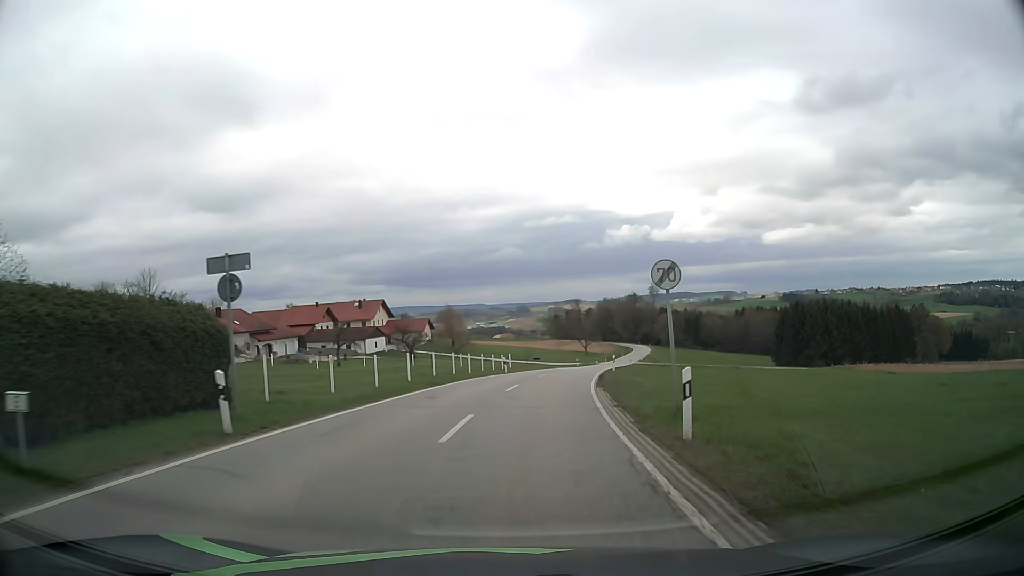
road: secondary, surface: asphalt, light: Day
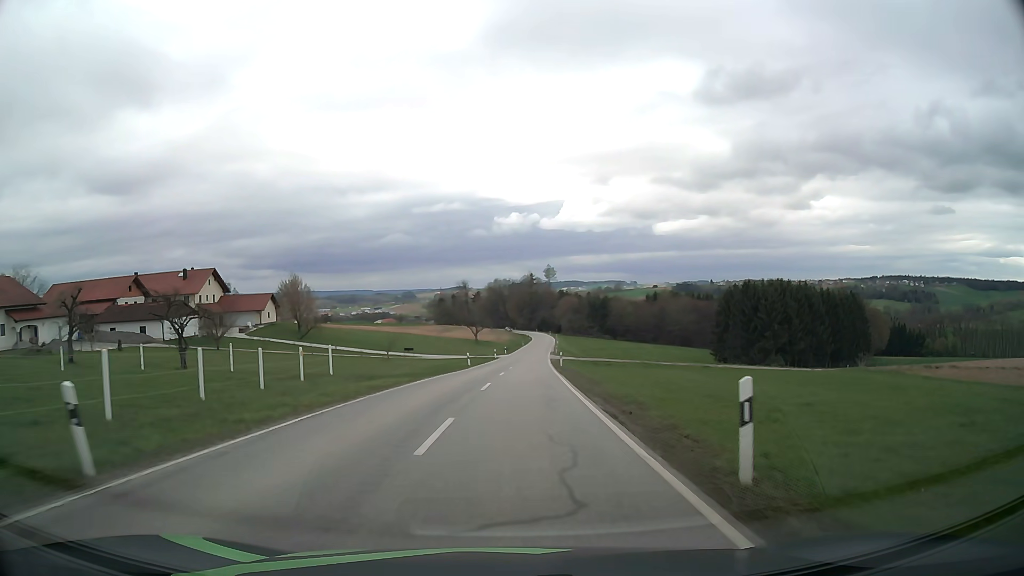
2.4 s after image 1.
(+3.3, +36.7) m; +10°
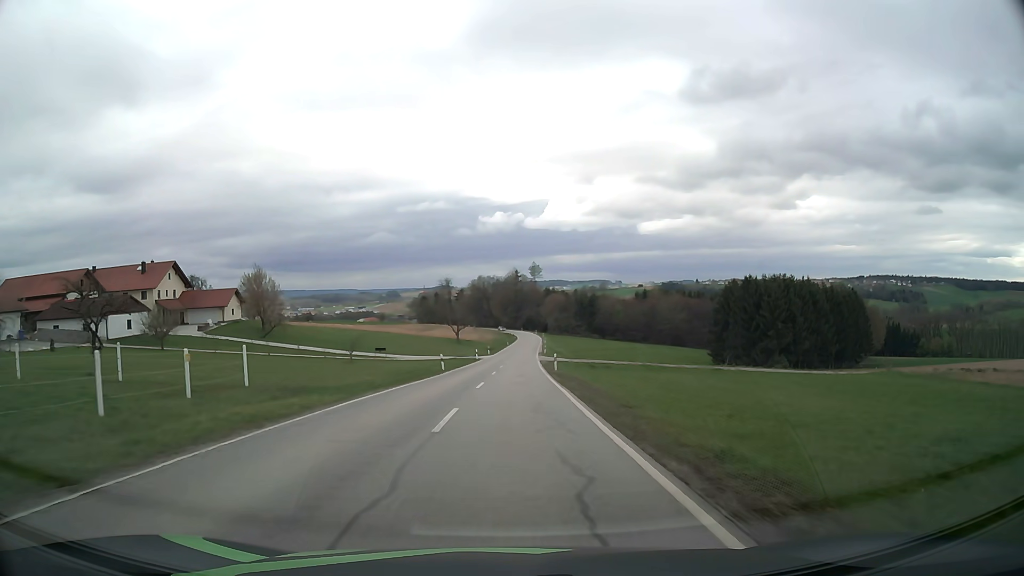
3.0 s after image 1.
(+0.2, +9.4) m; +2°
(0, +10) (0, +20) (0, +30) (+1, +40) (+1, +50) (+1, +60) (+2, +70) (+2, +80) (+3, +90) (+3, +100) m
